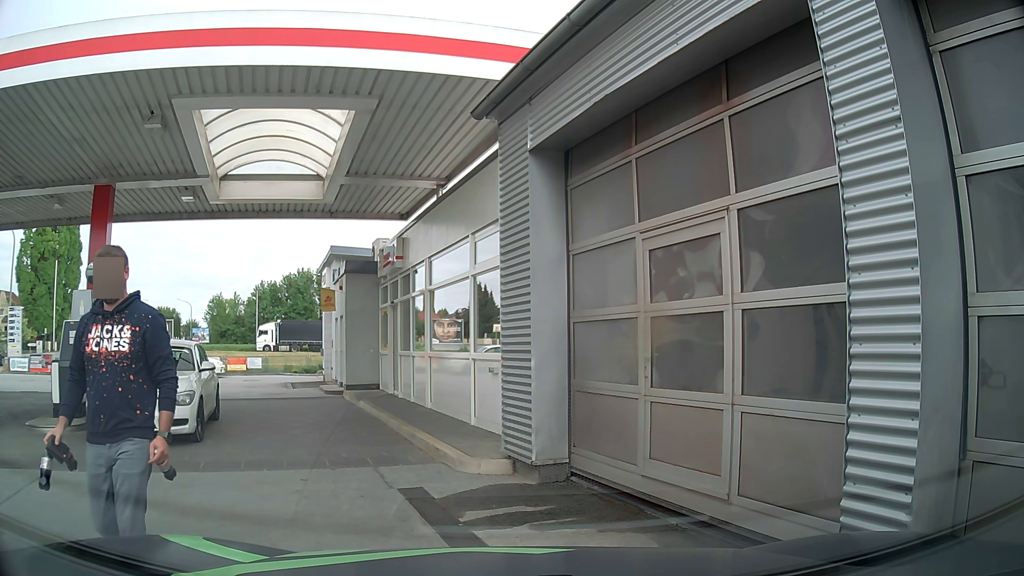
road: service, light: Day
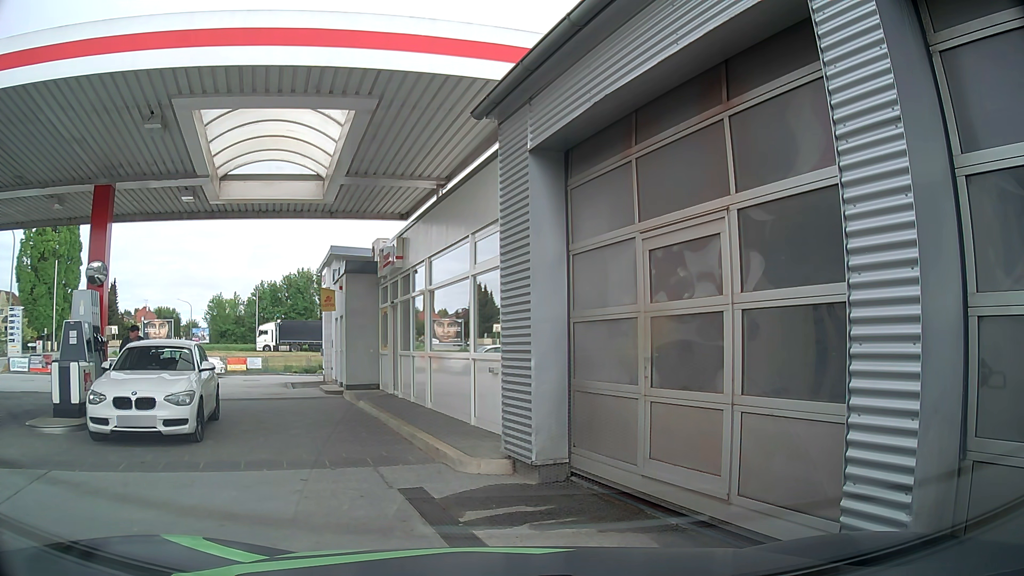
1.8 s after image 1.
(0.0, 0.0) m; 0°
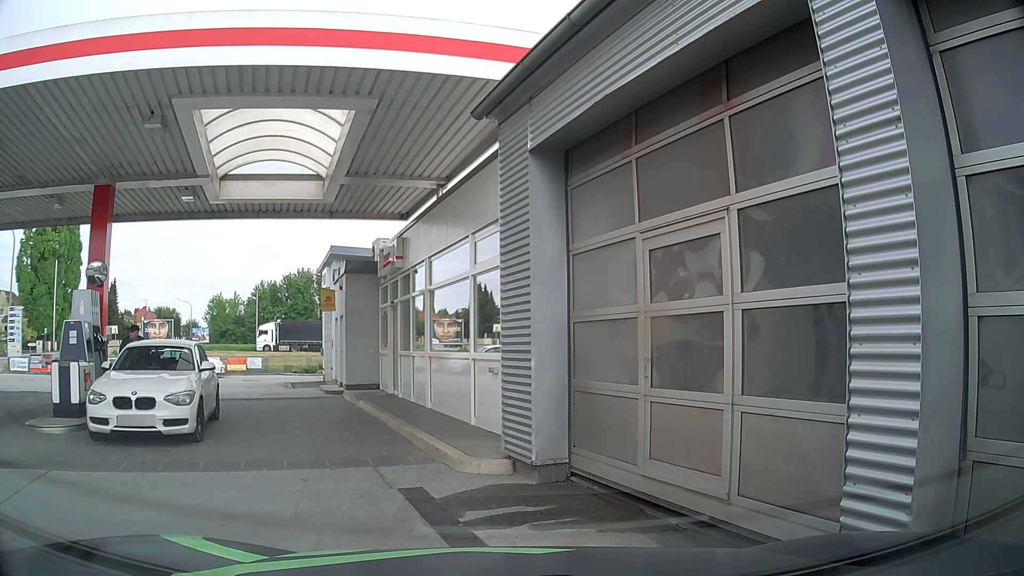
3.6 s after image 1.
(0.0, 0.0) m; 0°
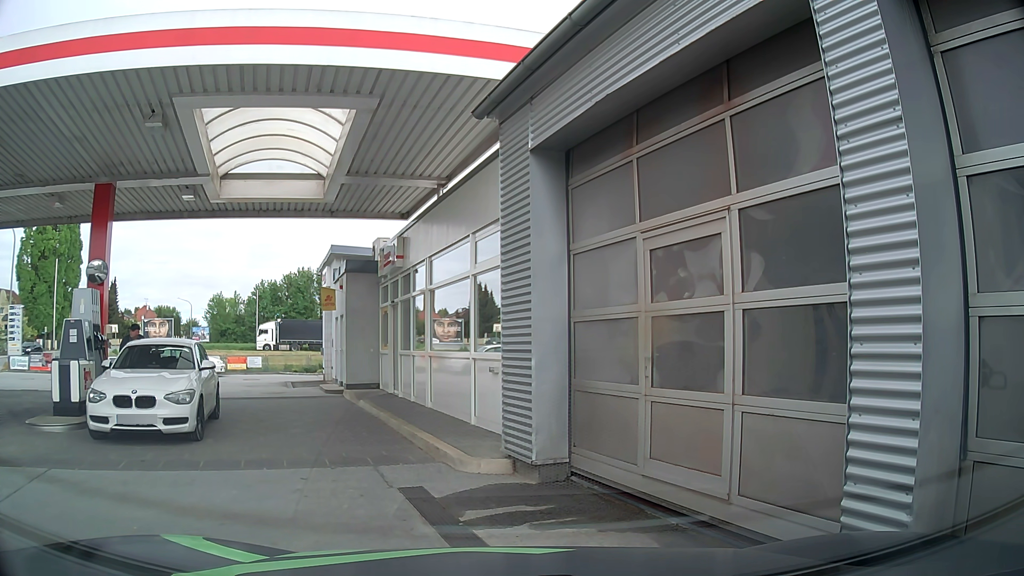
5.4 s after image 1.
(0.0, 0.0) m; 0°
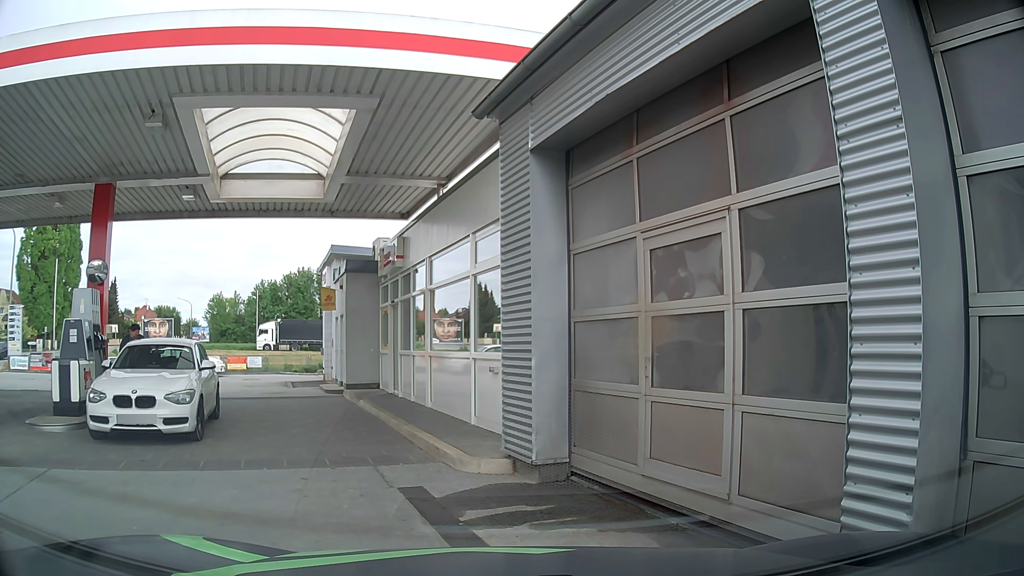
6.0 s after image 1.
(0.0, 0.0) m; 0°
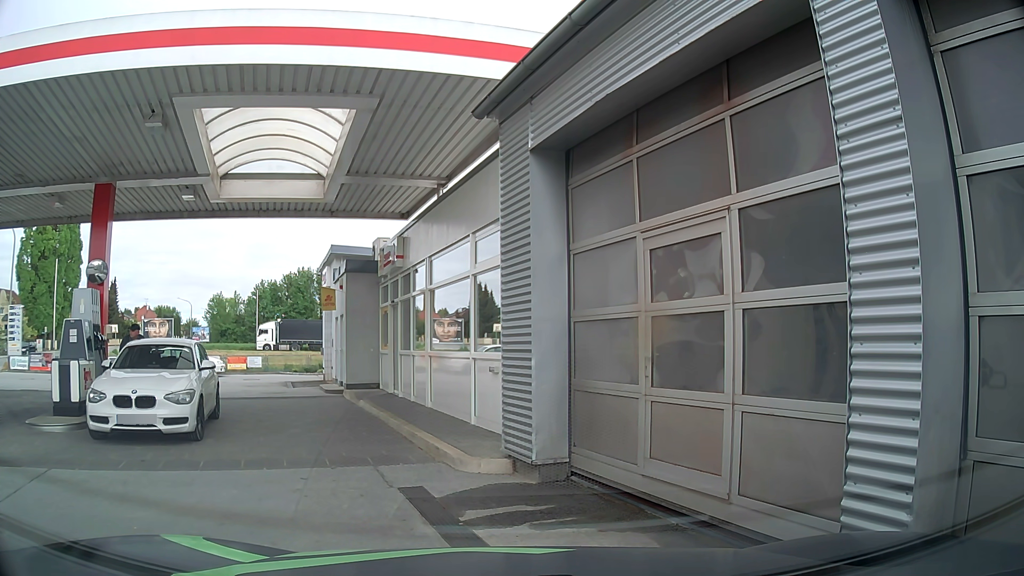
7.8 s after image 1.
(0.0, 0.0) m; 0°
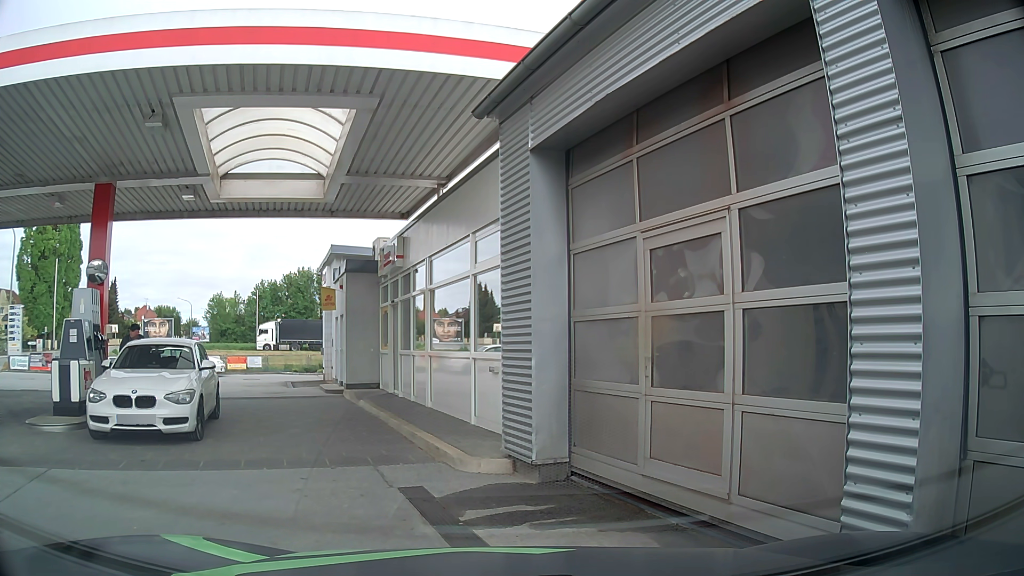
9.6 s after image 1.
(0.0, 0.0) m; 0°
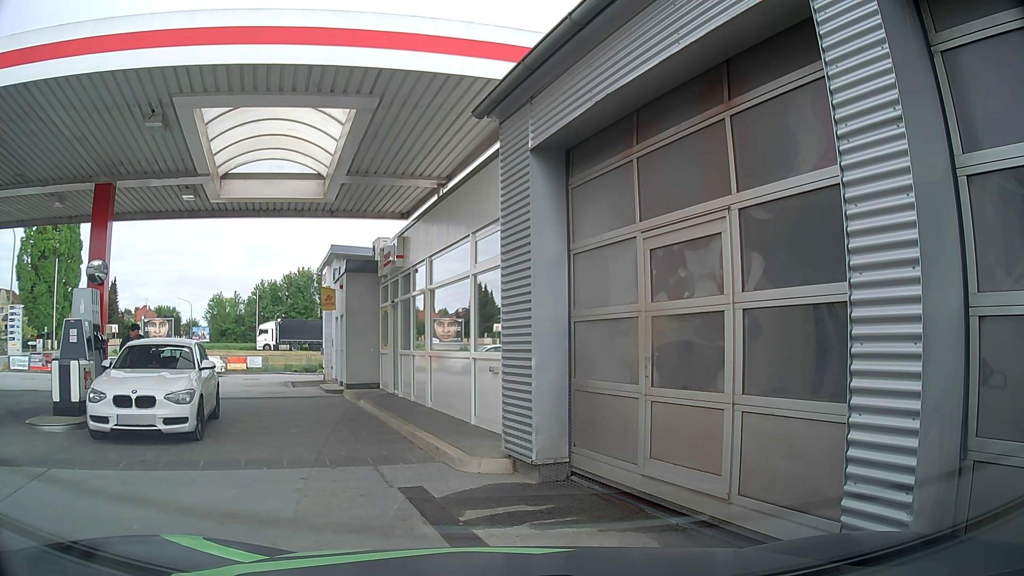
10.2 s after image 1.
(0.0, 0.0) m; 0°
